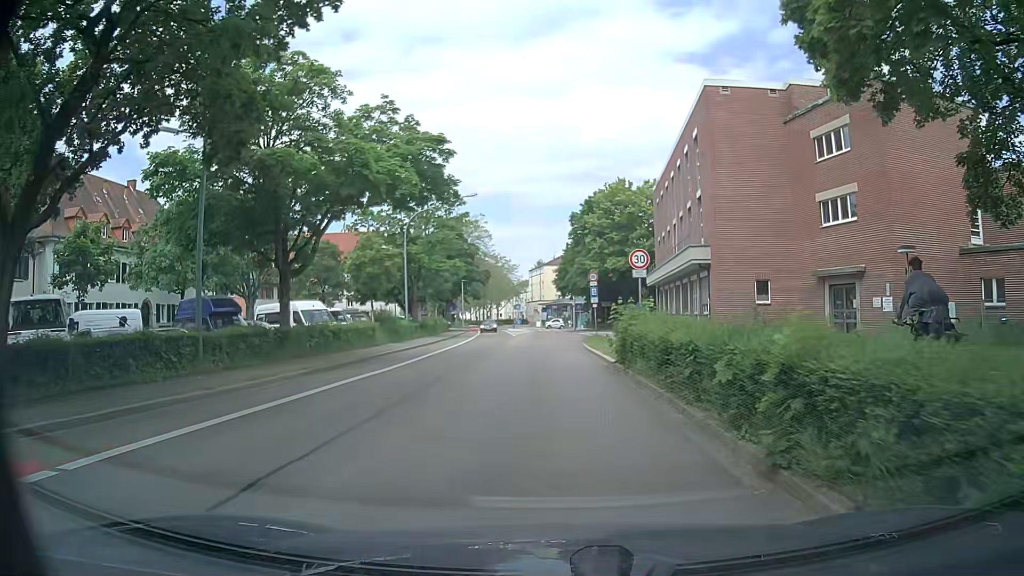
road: secondary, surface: asphalt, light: Day
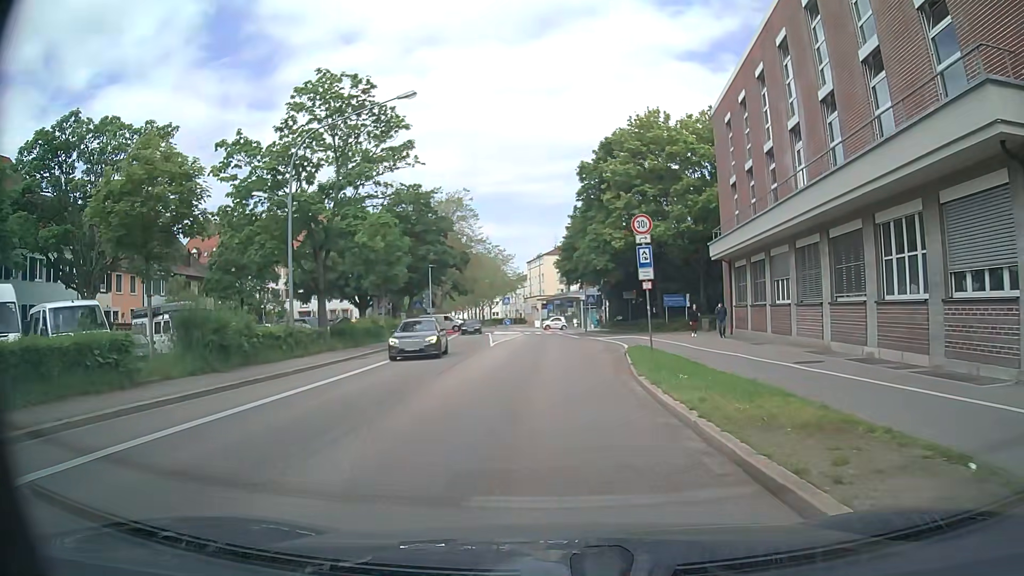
(-0.3, +22.5) m; -1°
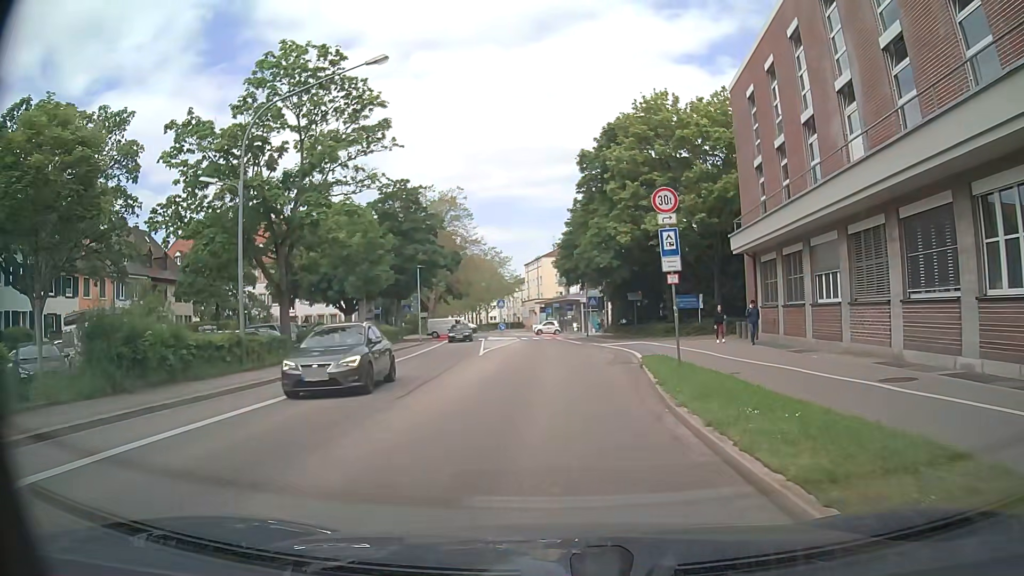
(0.0, +4.5) m; 0°
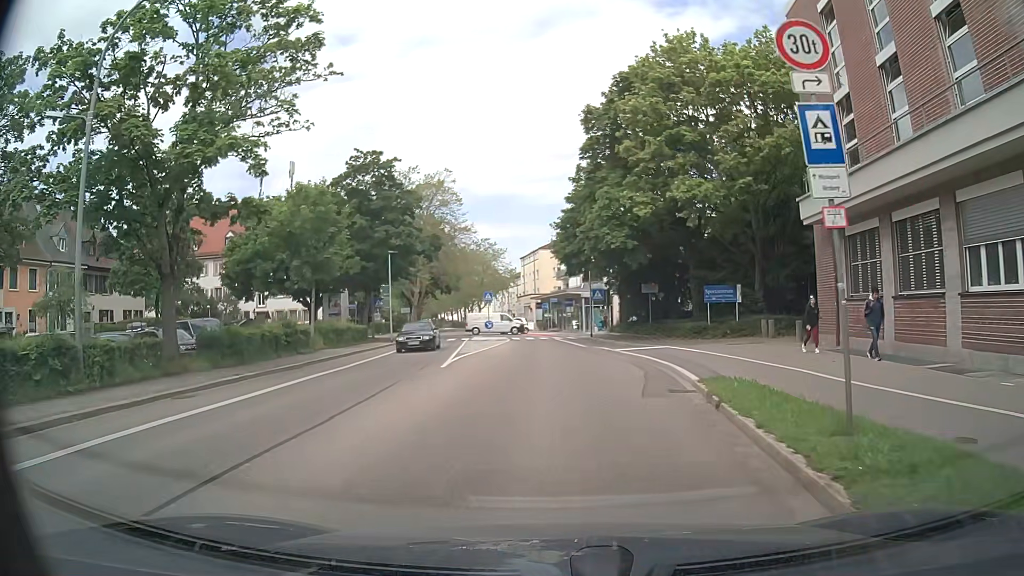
(0.0, +9.0) m; -1°
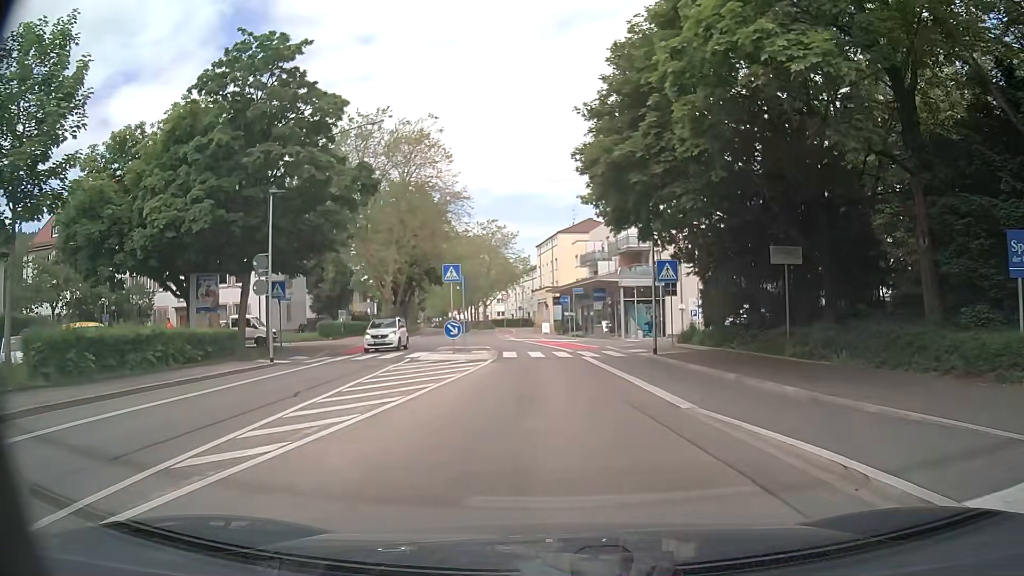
(+0.2, +22.4) m; -1°
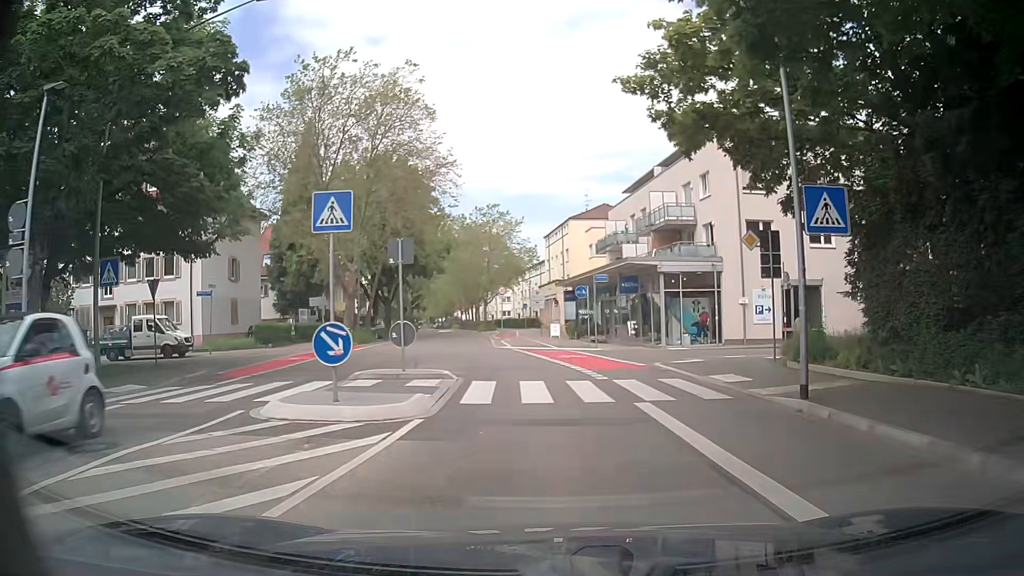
(0.0, +13.4) m; 0°
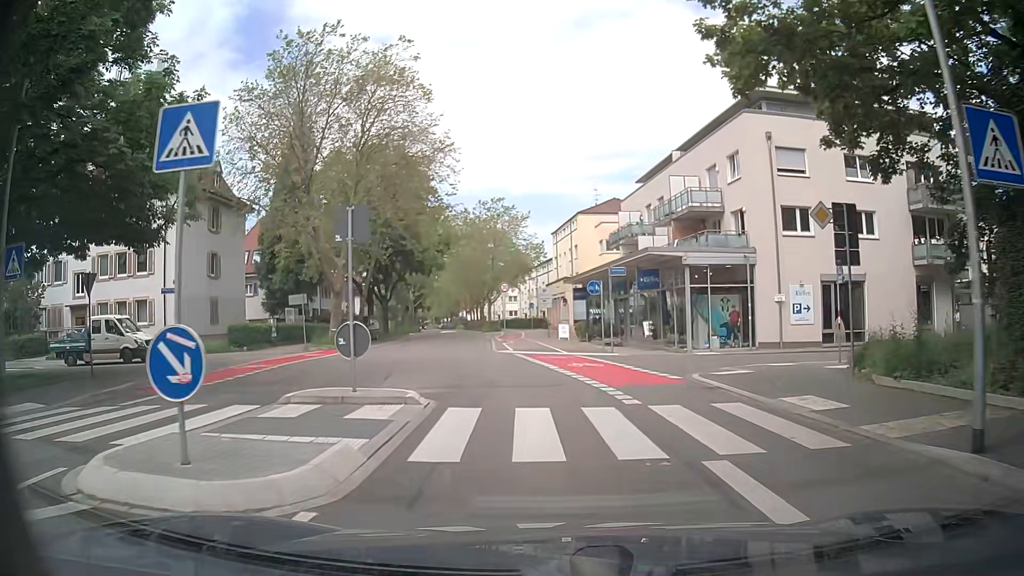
(0.0, +4.5) m; 0°
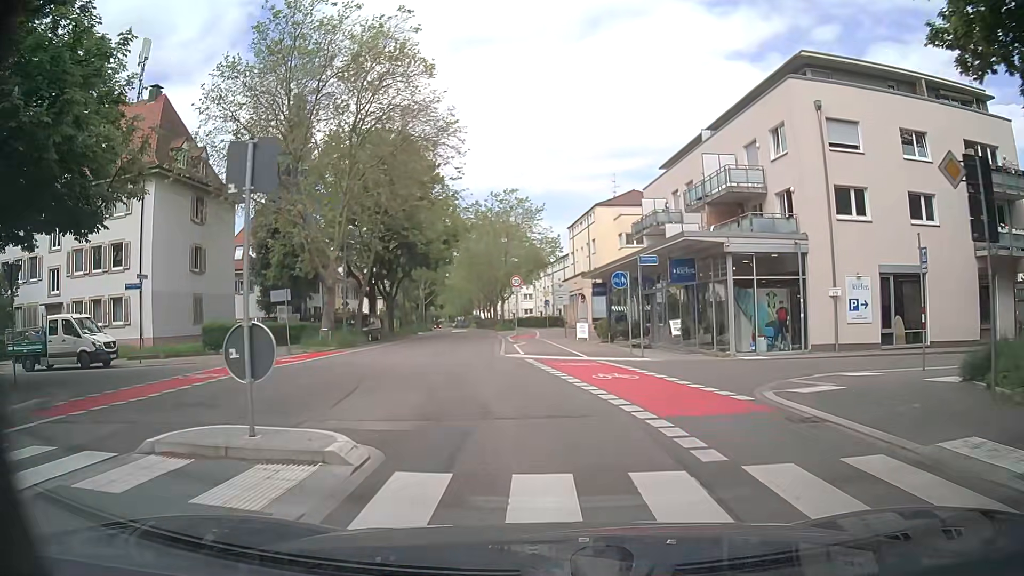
(-0.1, +4.5) m; -2°
(-1, +10) (-2, +20) (-4, +30) (-5, +40) (-6, +50) (-7, +60) (-7, +70) (-8, +79) (-10, +89) (-11, +99) m
